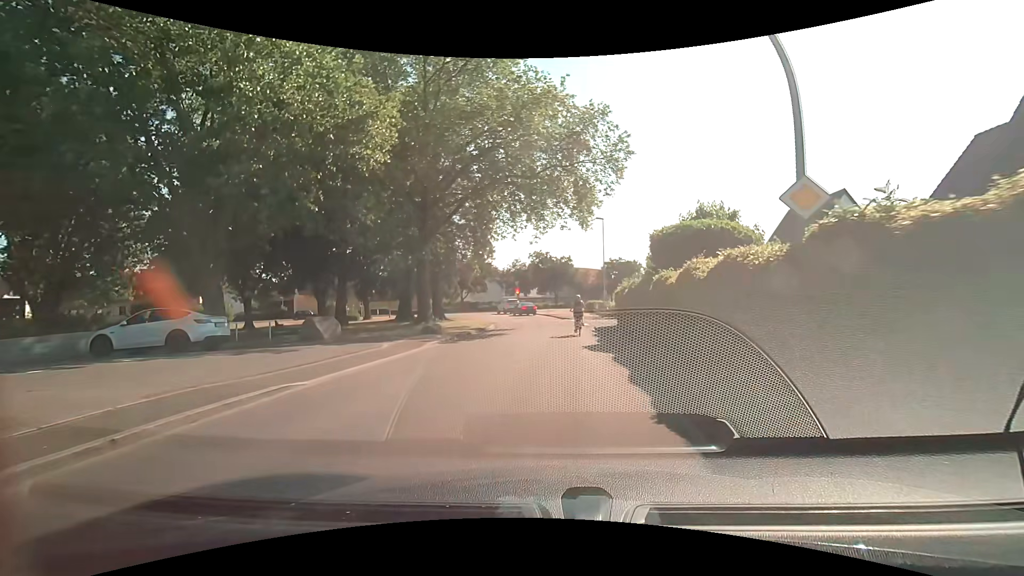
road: tertiary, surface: asphalt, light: Day
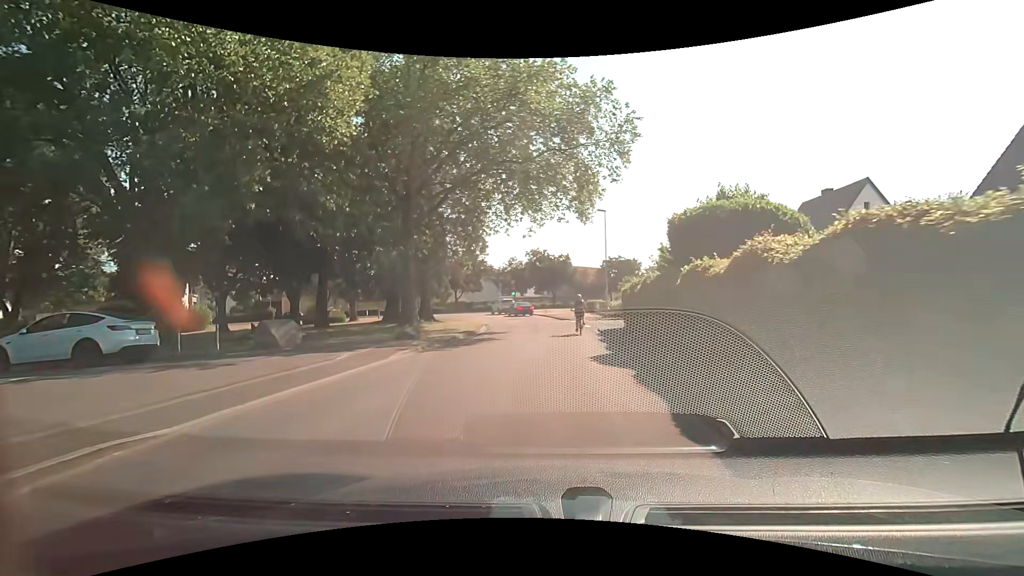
(0.0, +3.3) m; 0°
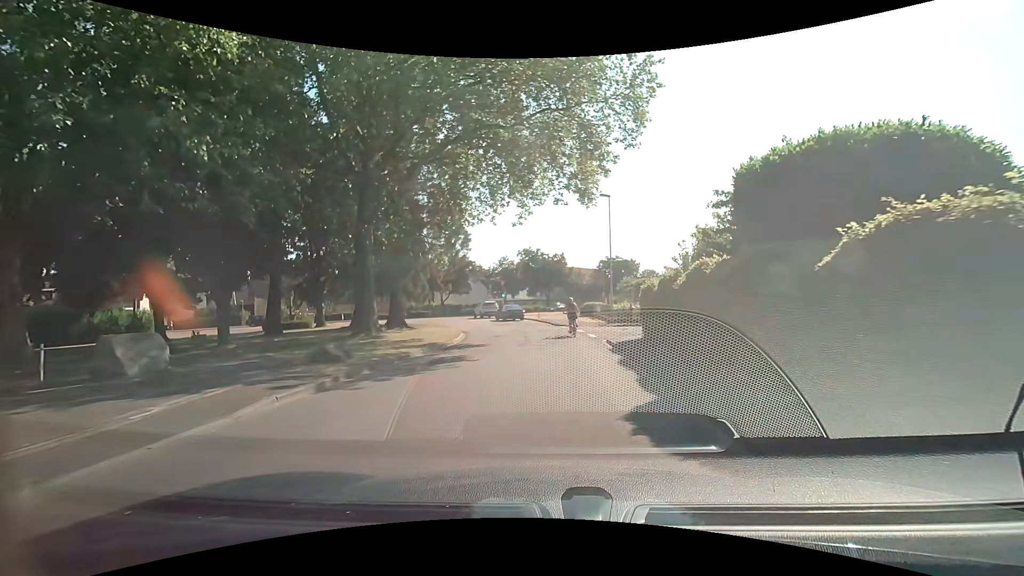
(+0.1, +6.2) m; 0°
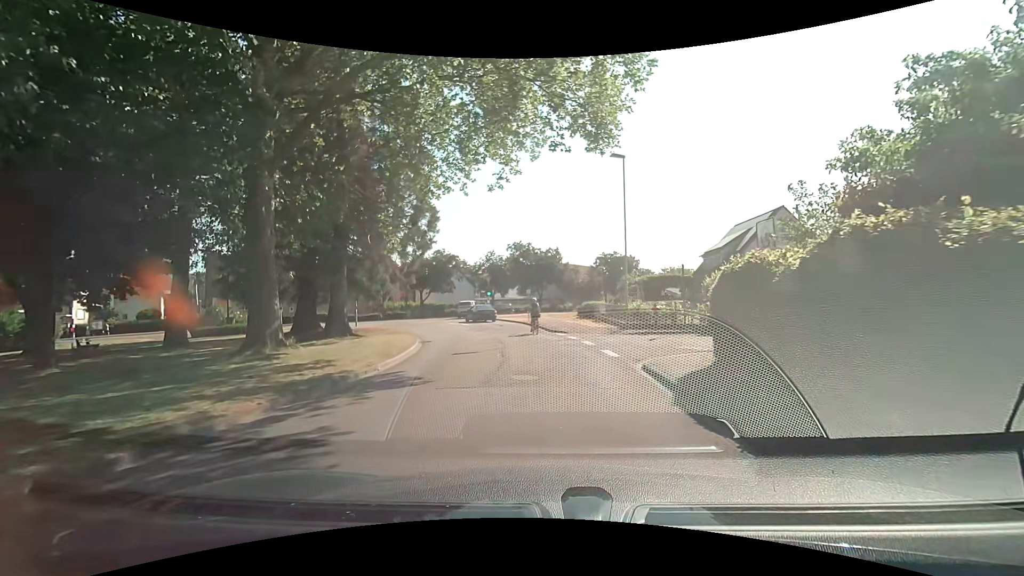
(+0.2, +8.3) m; +2°
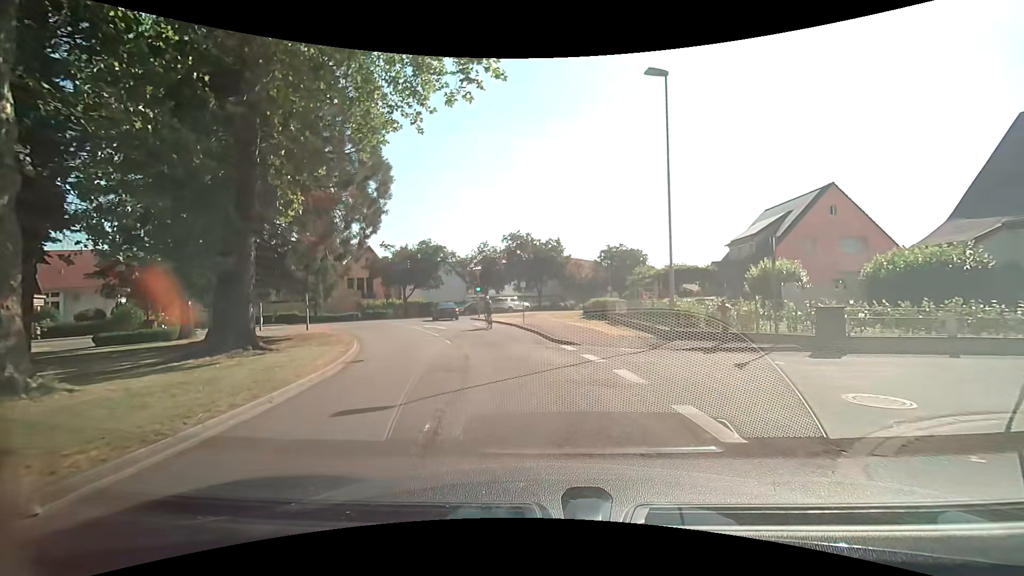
(-0.1, +8.2) m; 0°
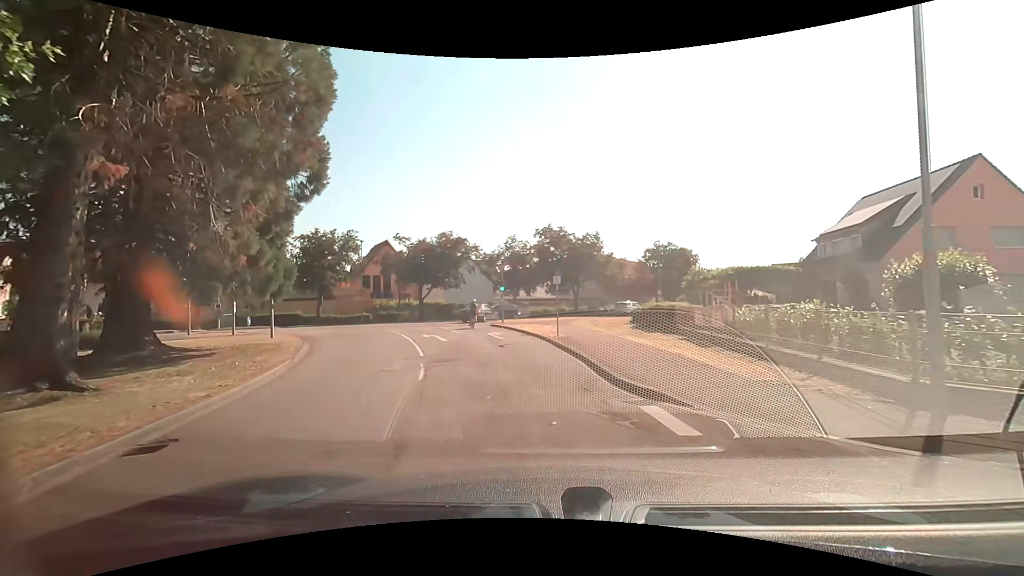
(-0.3, +8.4) m; -4°
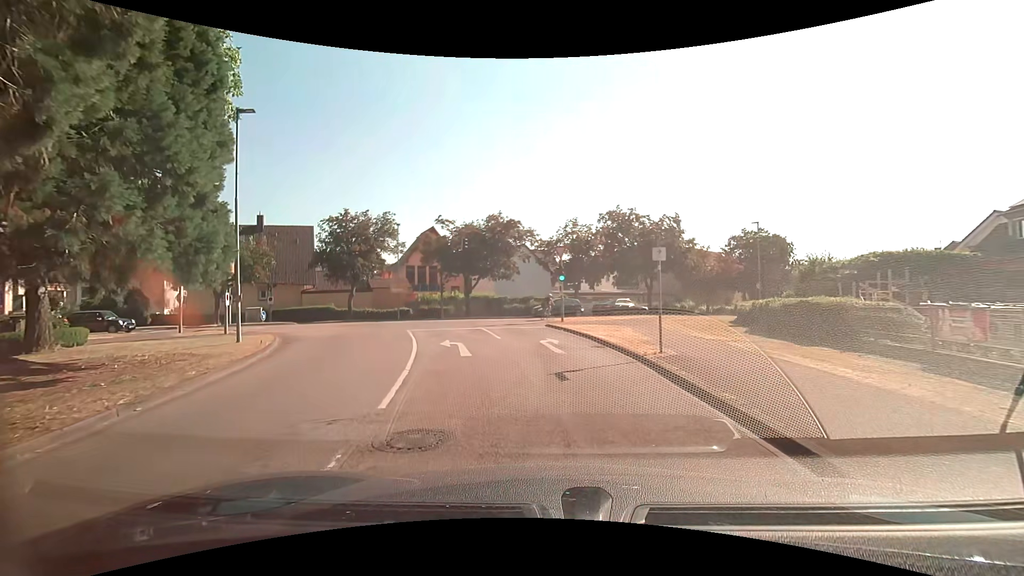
(-0.5, +8.0) m; -7°
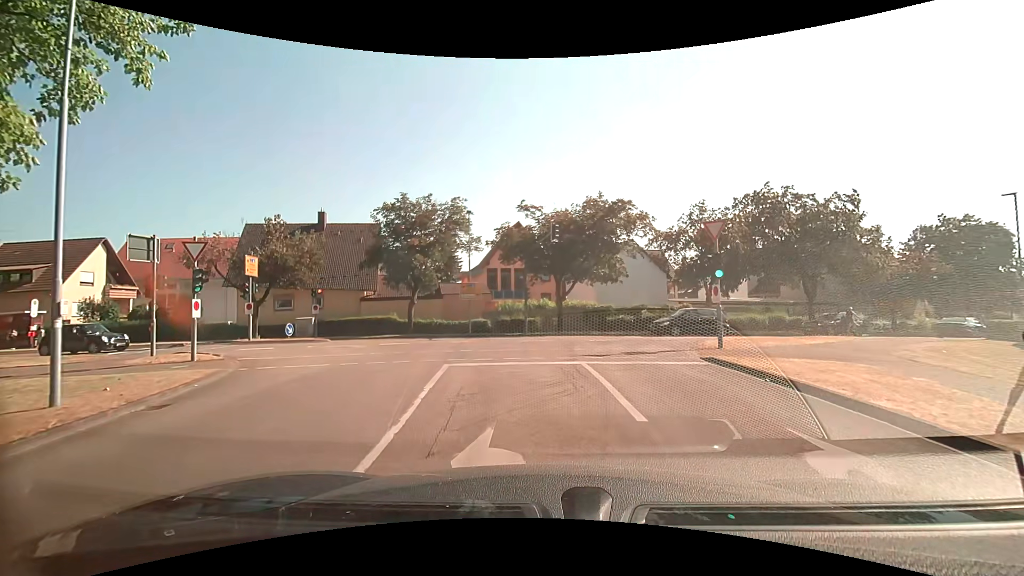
(-1.3, +10.8) m; -11°
(-1, +10) (-4, +19) (-9, +28) (-18, +31) (-28, +31) (-38, +30) (-48, +29) (-58, +29) (-68, +28) (-78, +28) m
